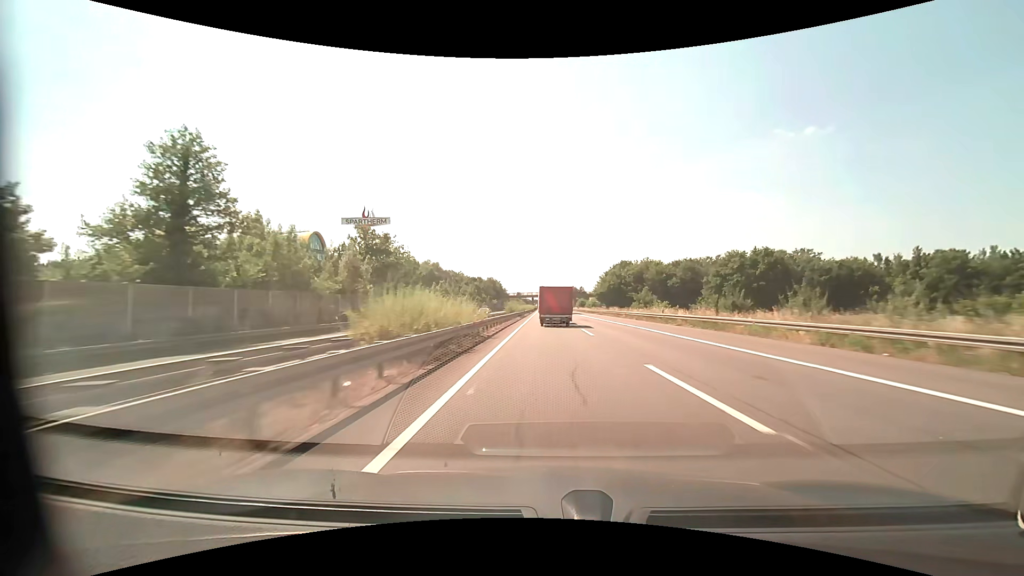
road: motorway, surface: asphalt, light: Day
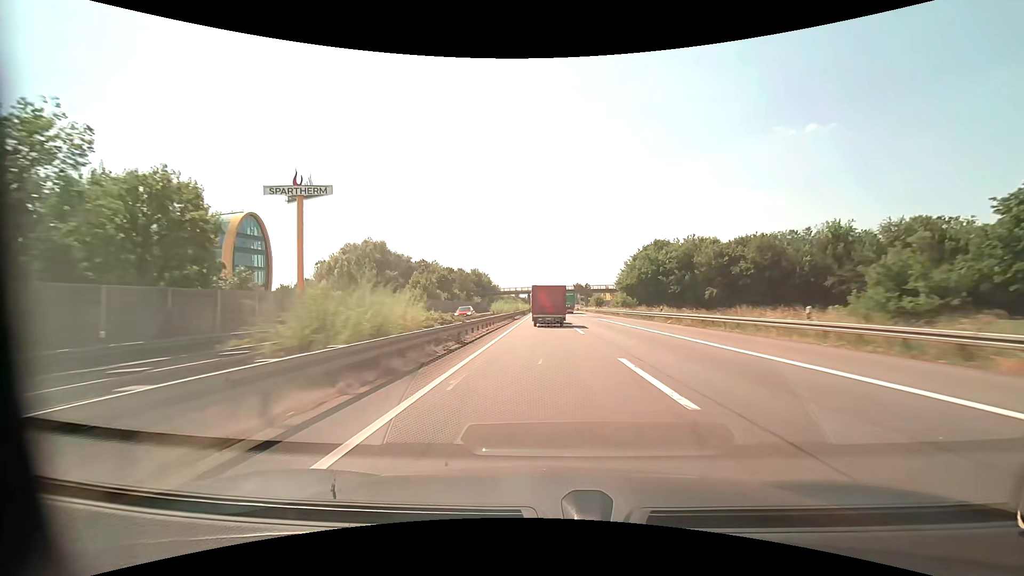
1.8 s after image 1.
(+0.1, +53.2) m; 0°
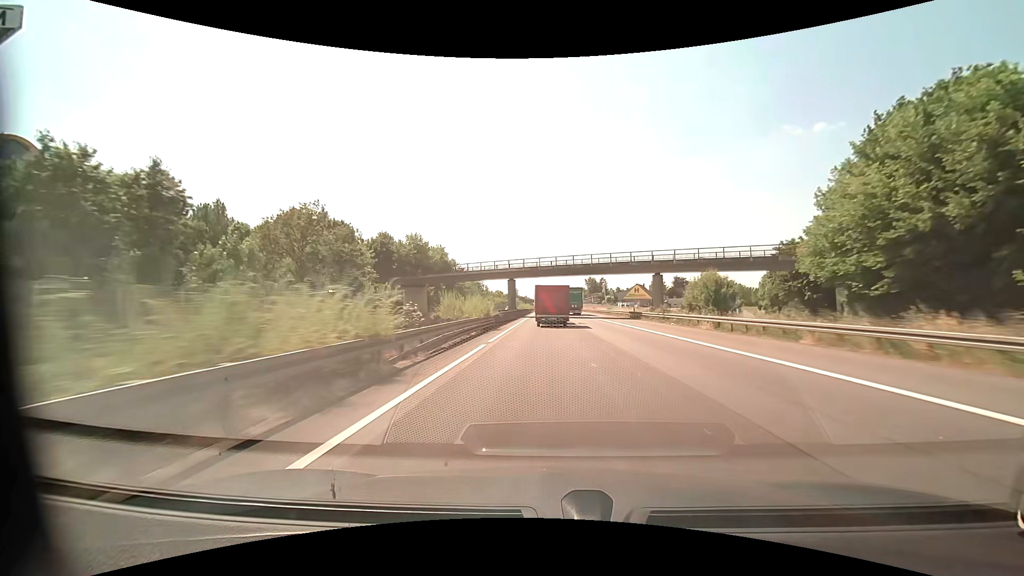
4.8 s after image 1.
(-0.3, +87.3) m; 0°
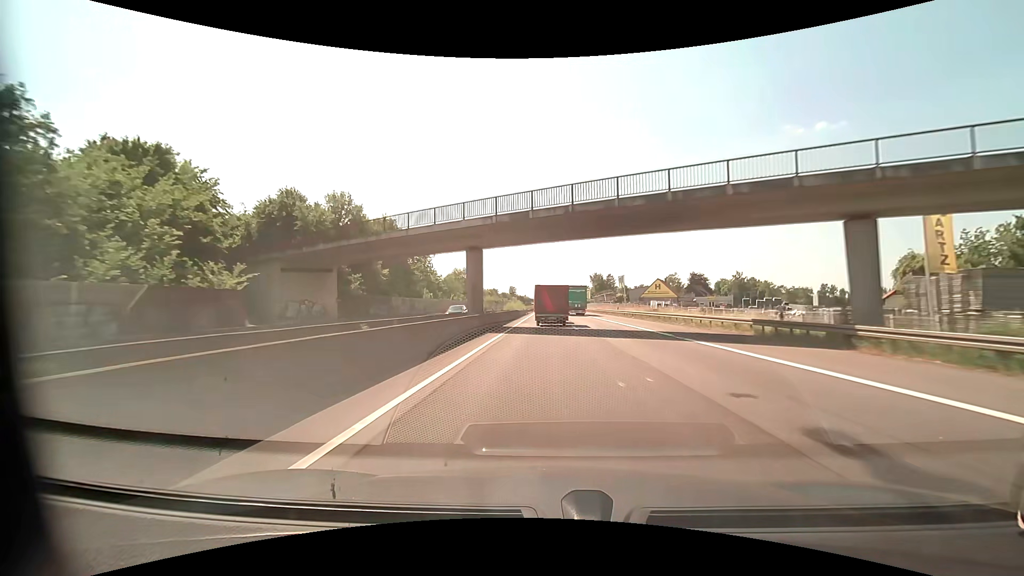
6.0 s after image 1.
(0.0, +34.6) m; 0°
(0, +10) (0, +20) (0, +30) (0, +40) (0, +50) (0, +60) (0, +70) (0, +80) (0, +90) (0, +100) m
